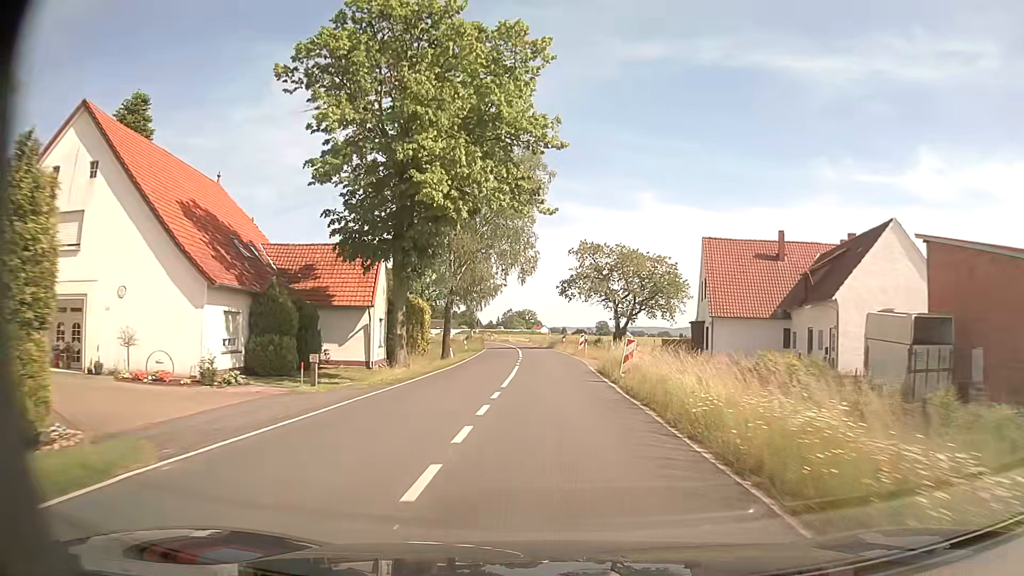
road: secondary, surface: asphalt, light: Day
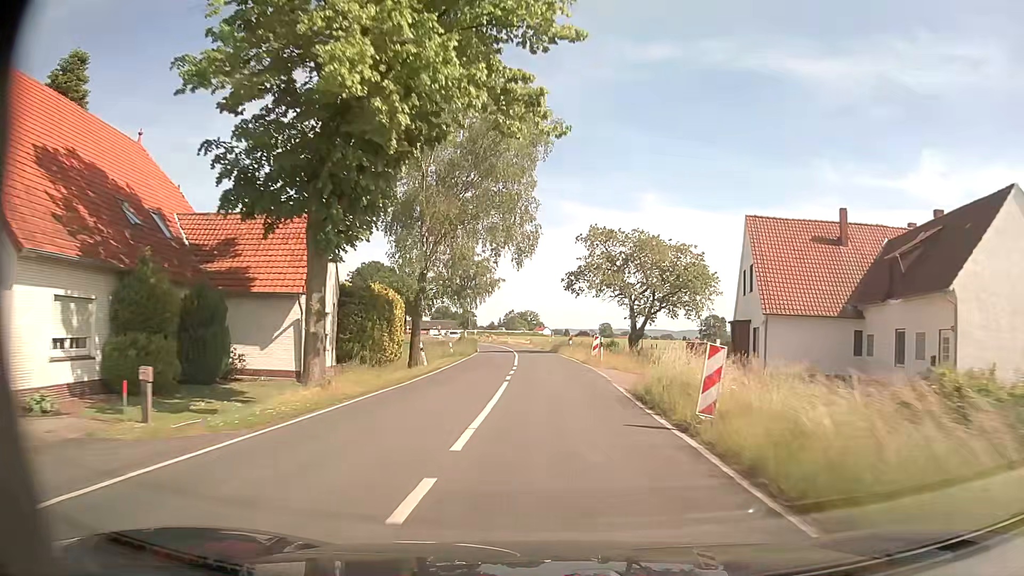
(0.0, +9.6) m; 0°
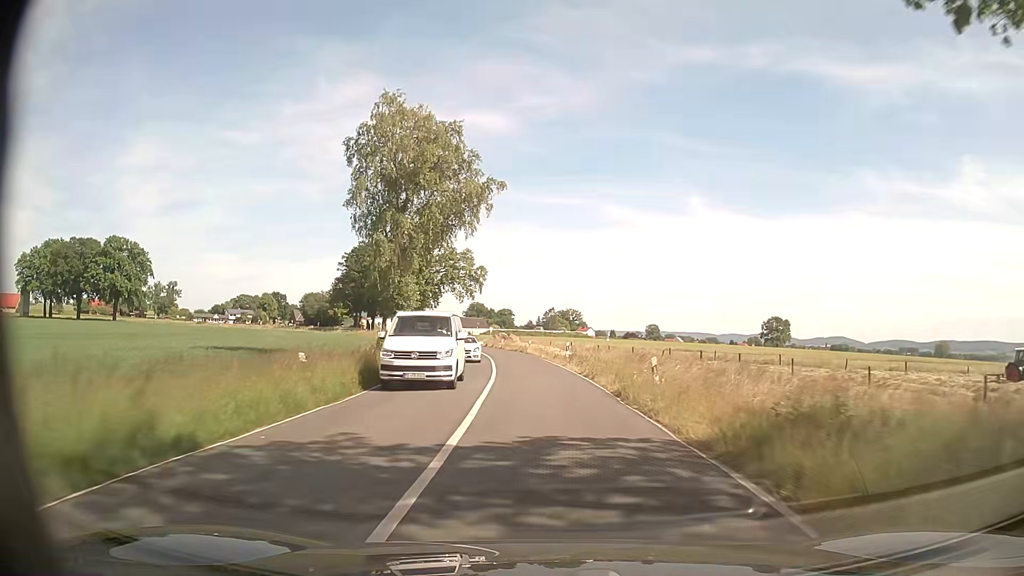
(-0.8, +48.9) m; -3°
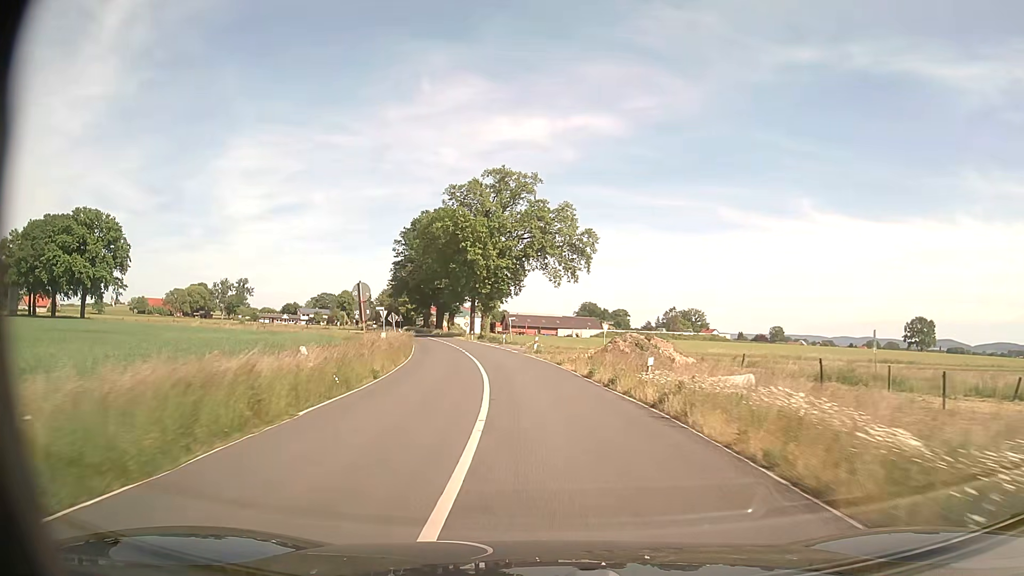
(-3.9, +49.3) m; -9°
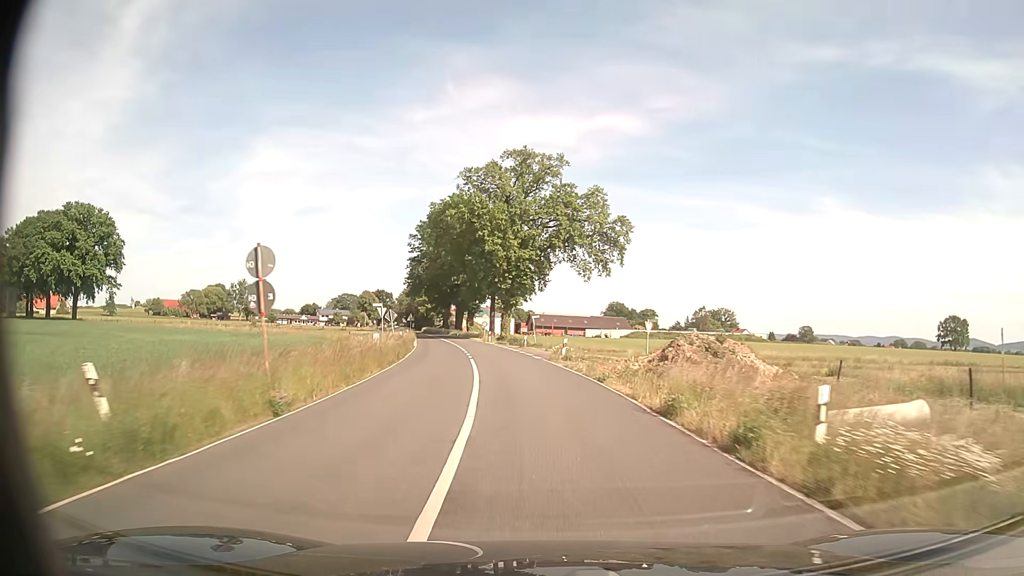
(-0.2, +9.6) m; -2°
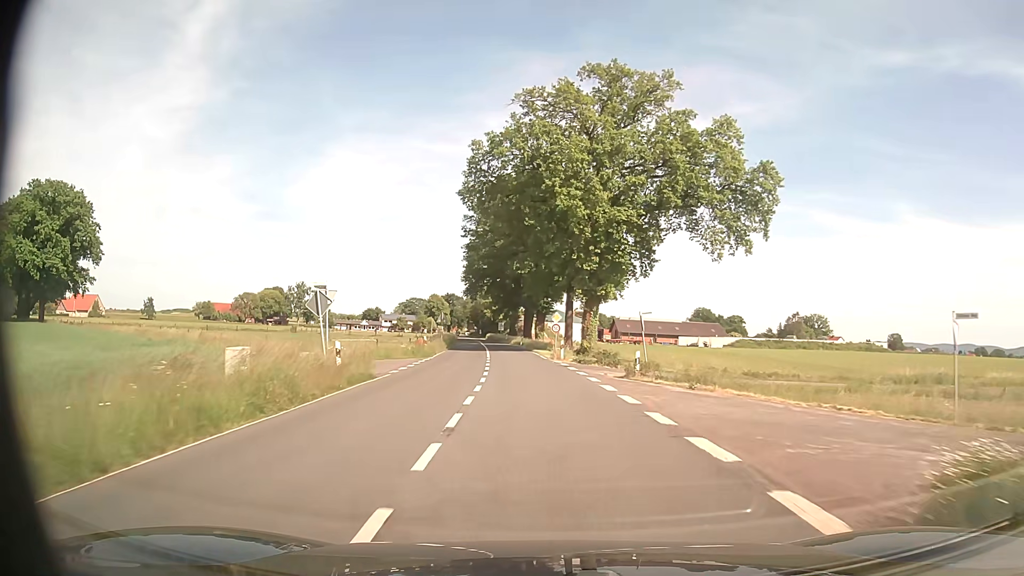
(-1.7, +27.2) m; -7°
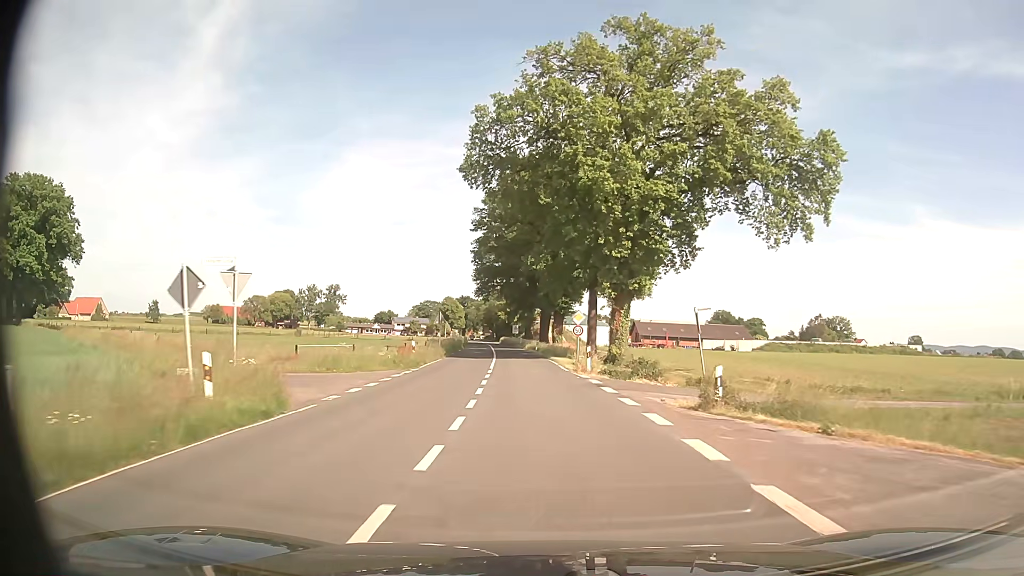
(-0.1, +8.6) m; -1°
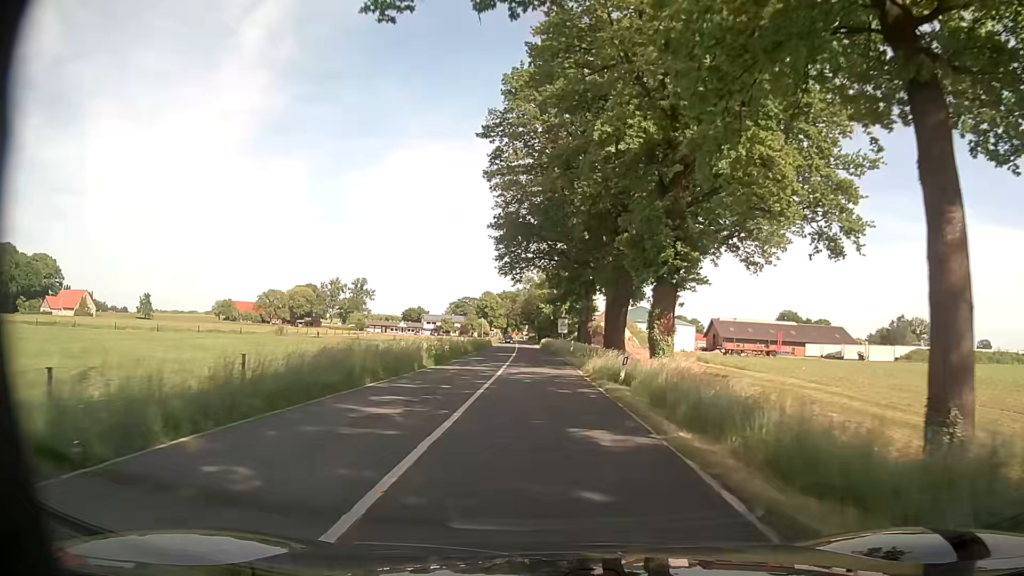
(-1.5, +40.3) m; -4°
(0, +10) (0, +20) (0, +30) (0, +40) (-1, +50) (-1, +60) (-2, +70) (-2, +80) (-2, +90) (-3, +100) m
